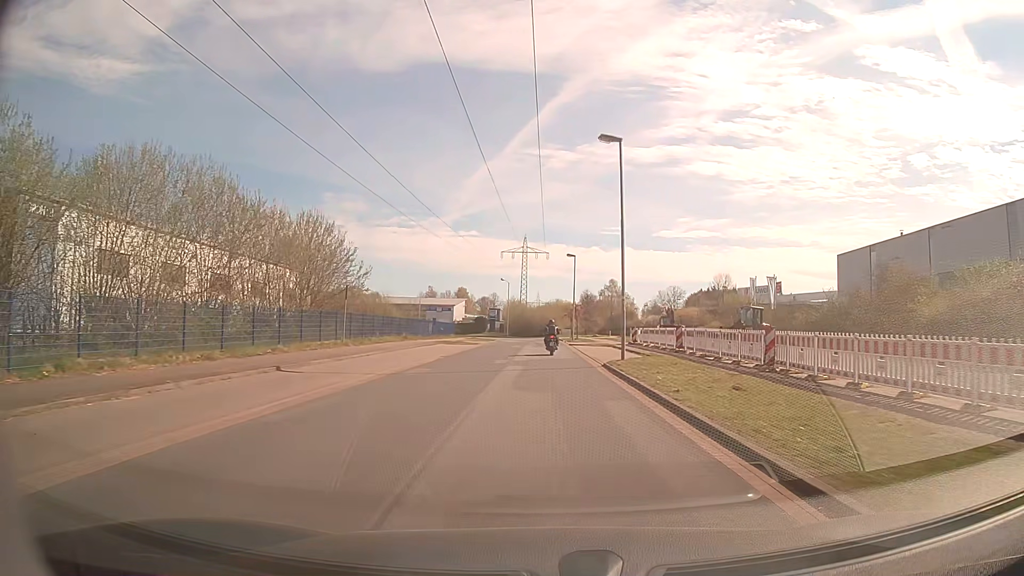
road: residential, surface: asphalt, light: Day
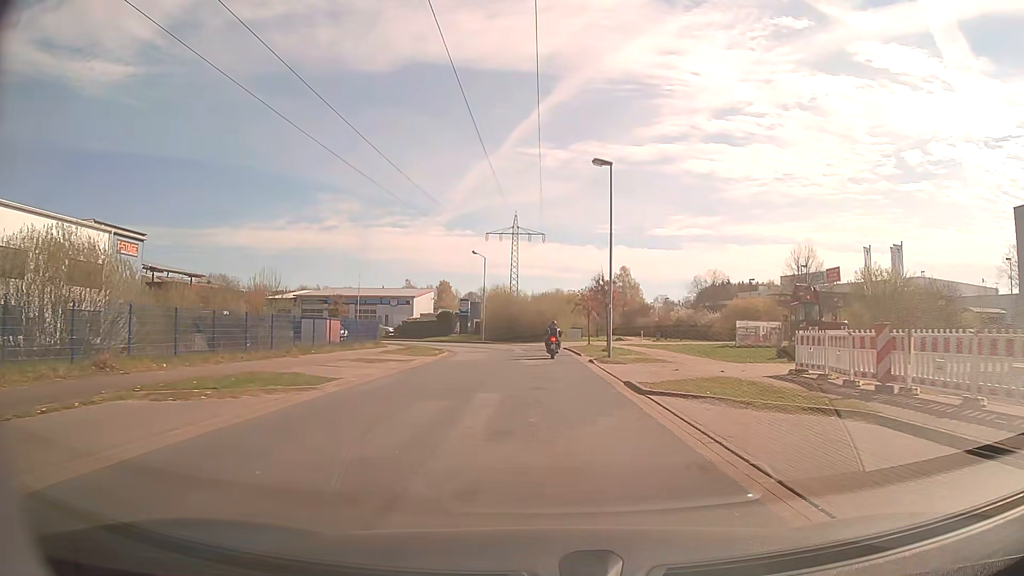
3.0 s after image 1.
(+0.1, +35.2) m; +1°
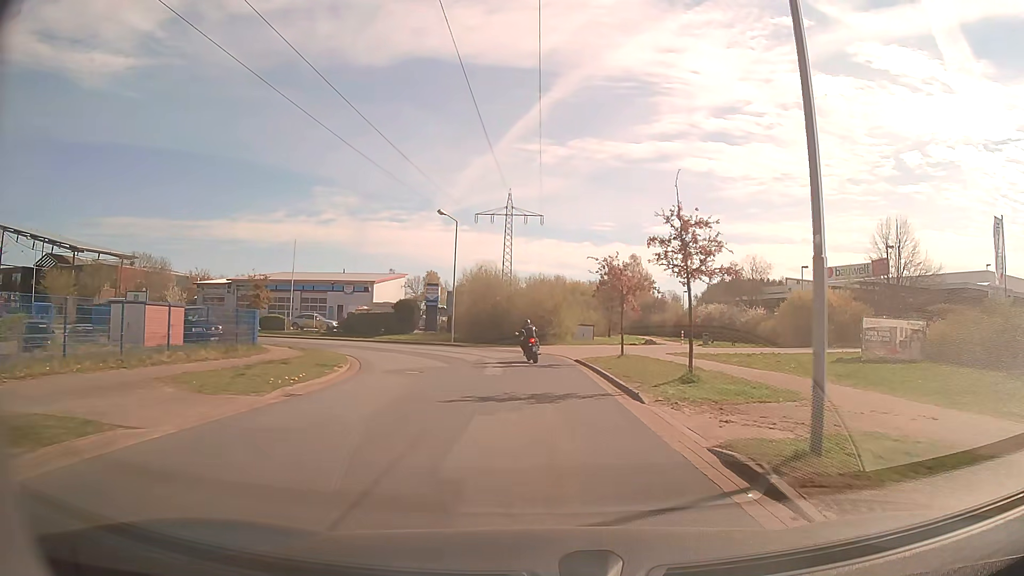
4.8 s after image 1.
(0.0, +20.0) m; 0°
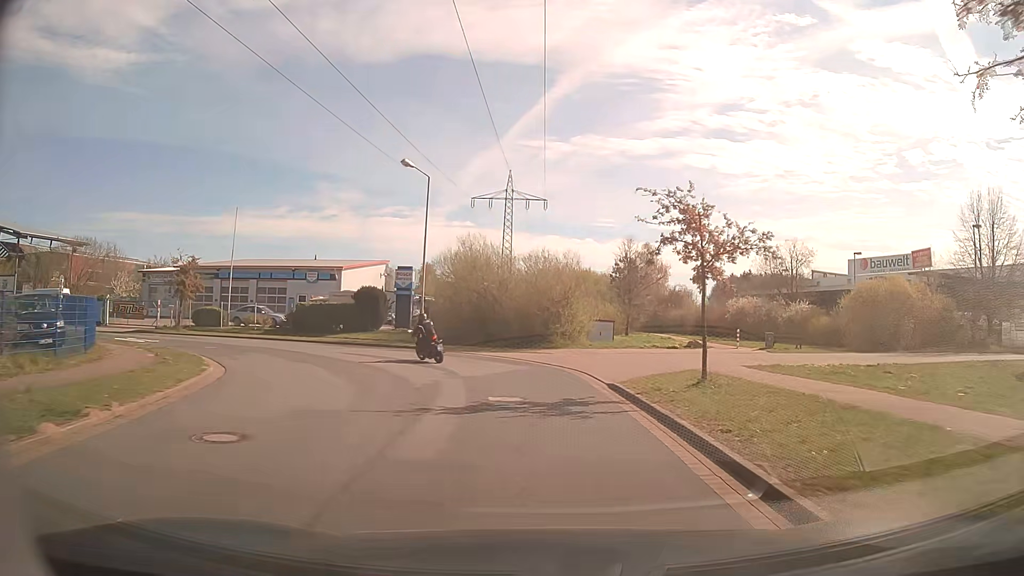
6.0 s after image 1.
(0.0, +12.2) m; 0°
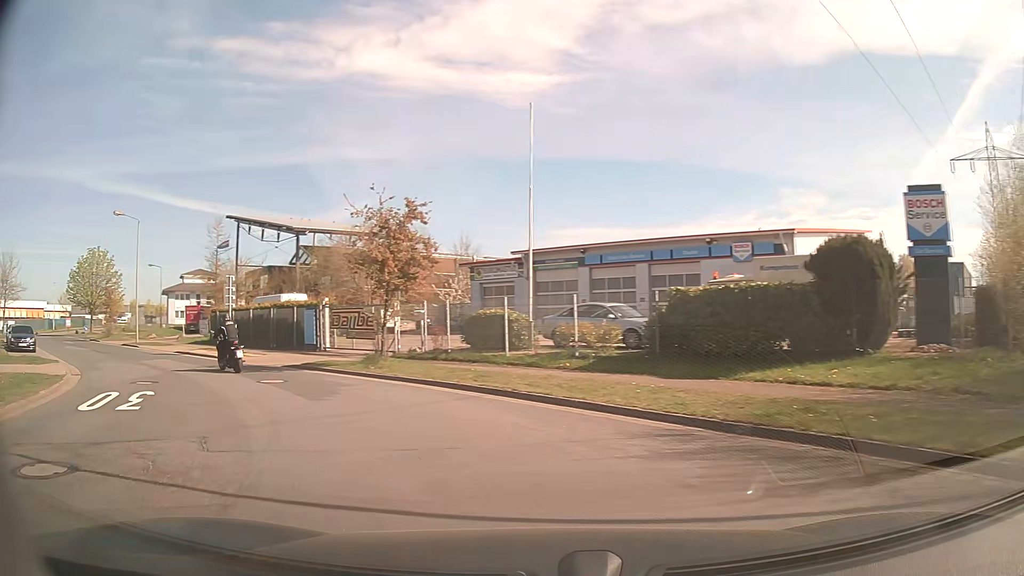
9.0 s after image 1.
(-5.1, +25.1) m; -39°
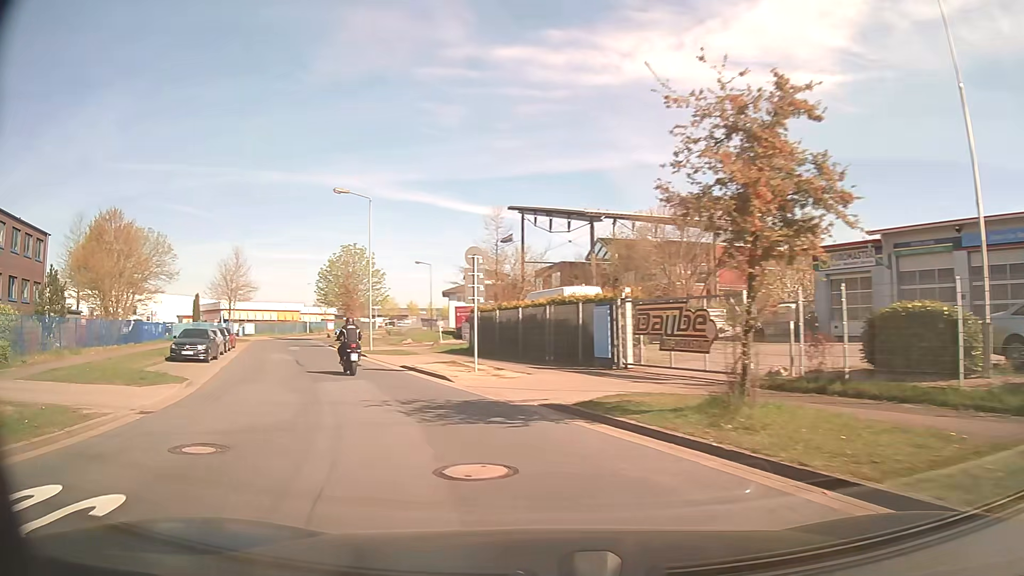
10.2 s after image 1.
(-2.3, +9.6) m; -26°
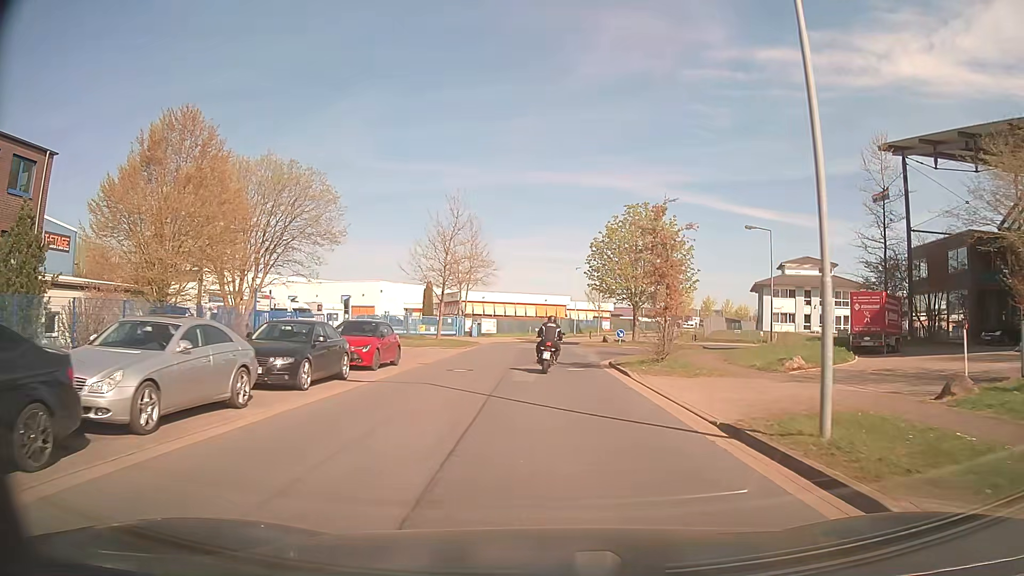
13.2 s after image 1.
(-8.2, +25.3) m; -24°
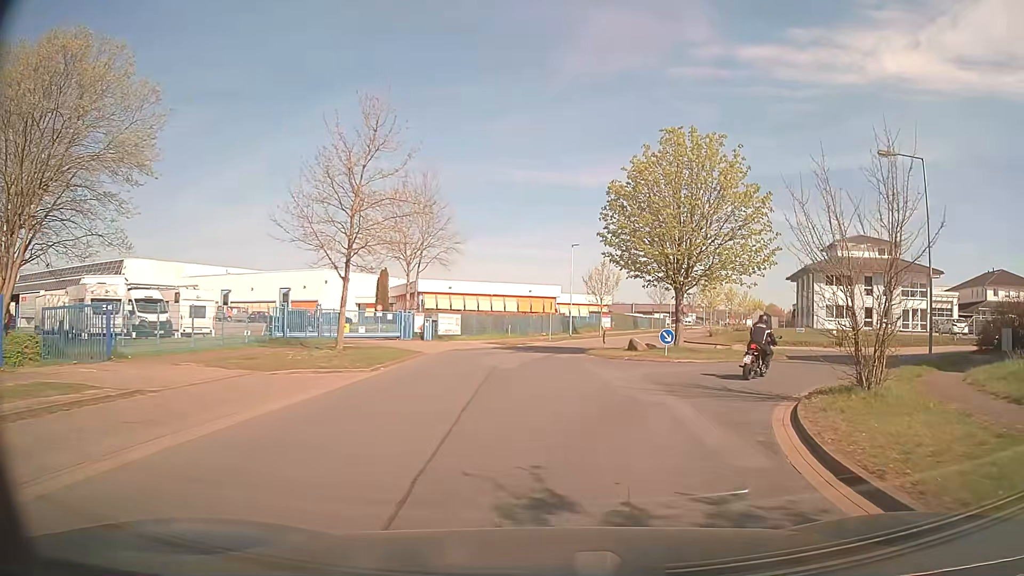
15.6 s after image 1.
(-0.2, +20.0) m; +1°
